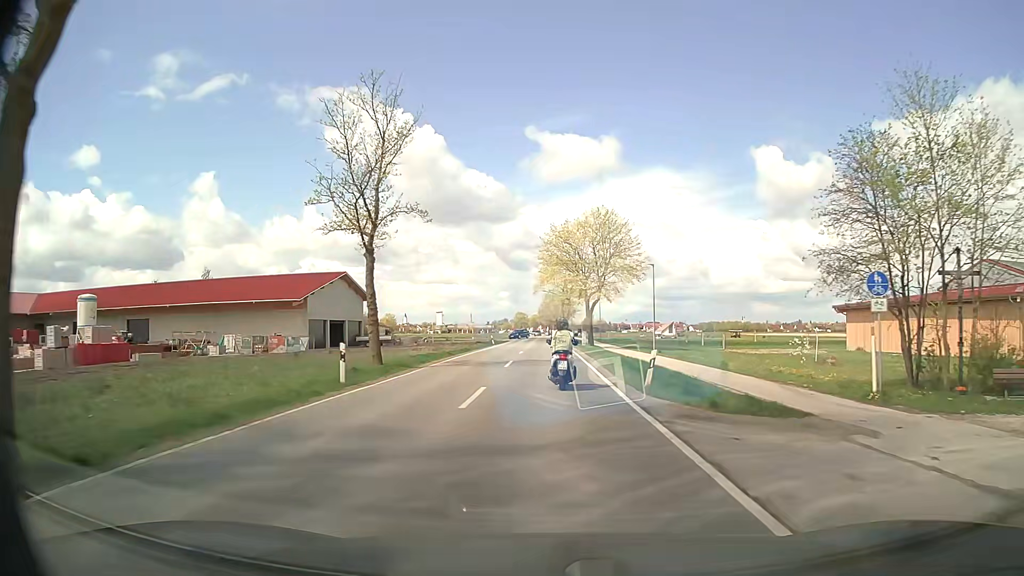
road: secondary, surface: asphalt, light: Day
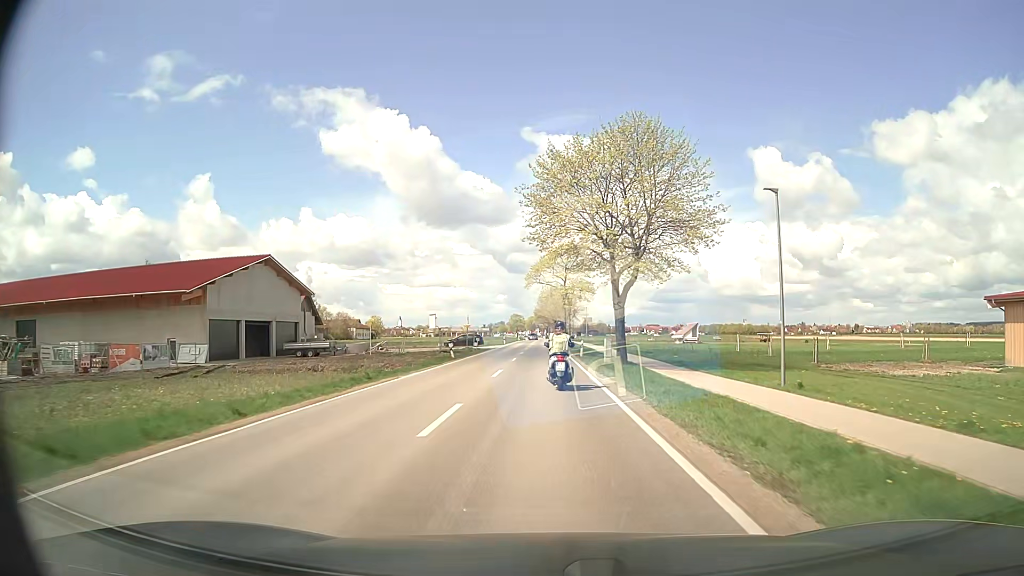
(+0.1, +26.8) m; 0°
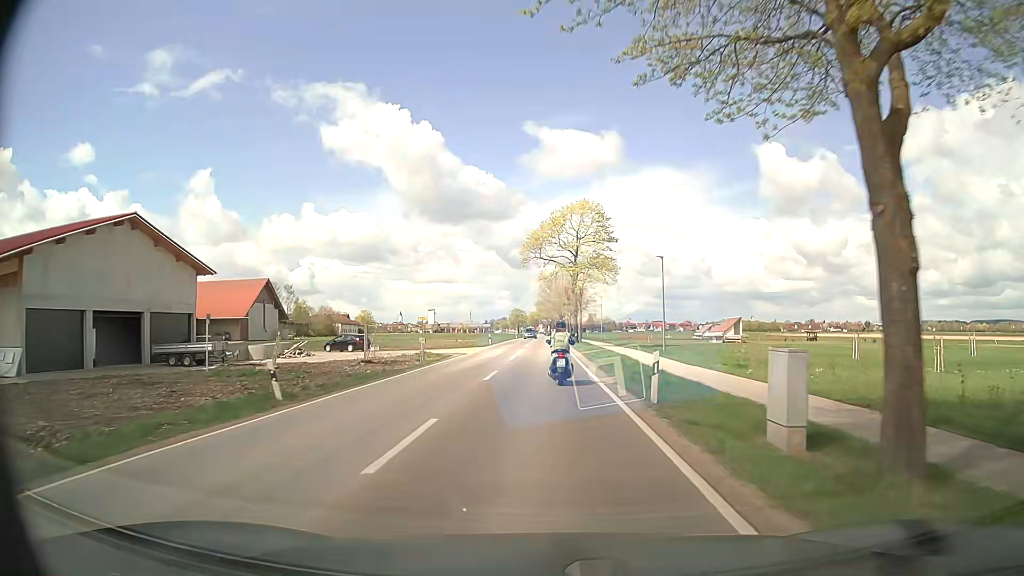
(0.0, +26.5) m; 0°
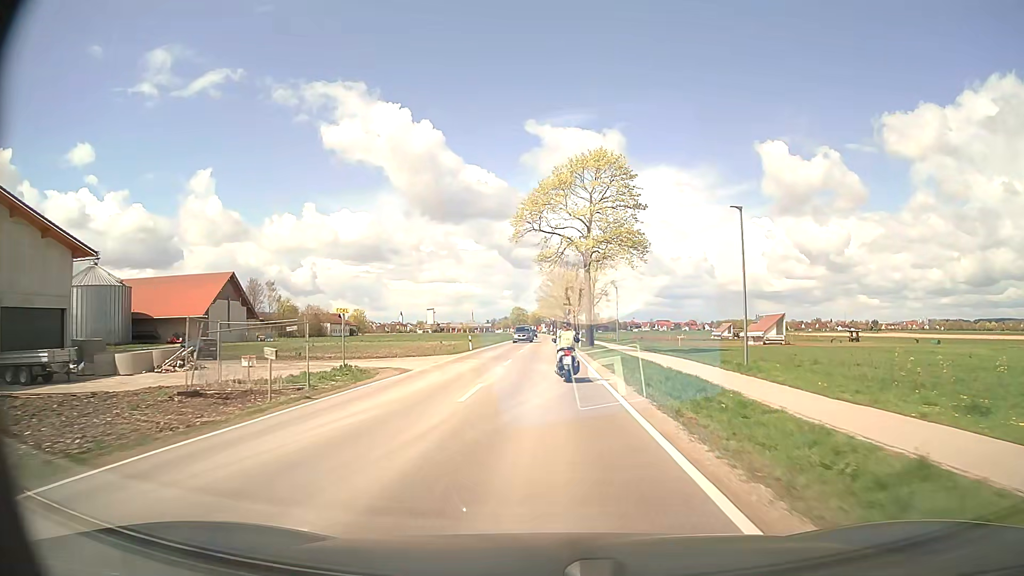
(0.0, +17.7) m; 0°
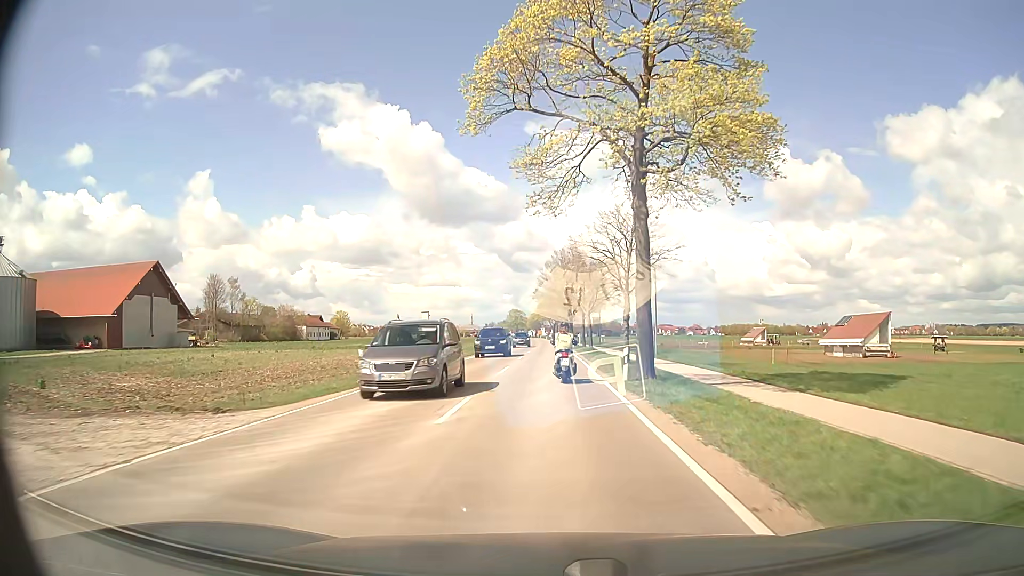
(0.0, +26.9) m; 0°
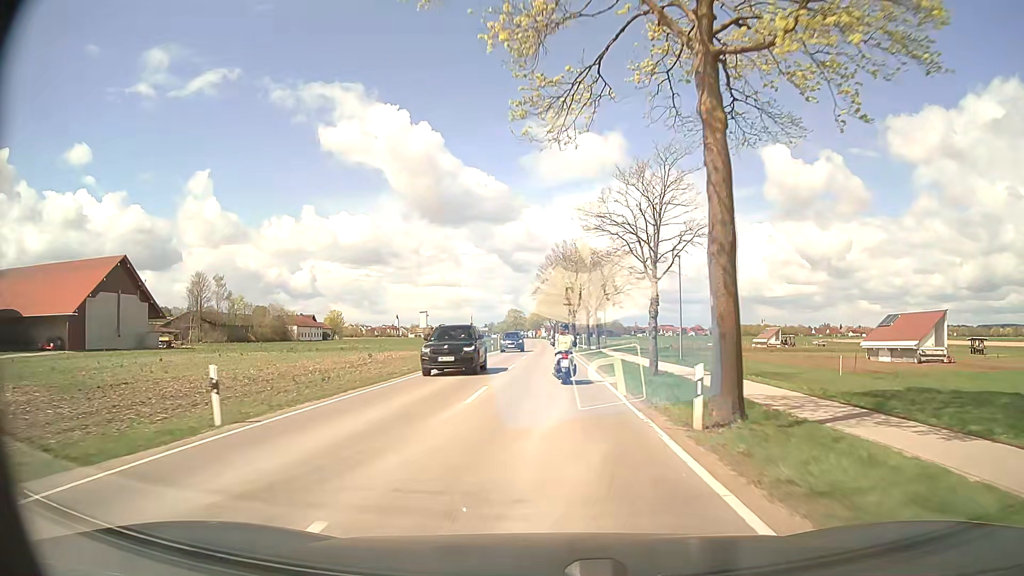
(0.0, +9.0) m; 0°
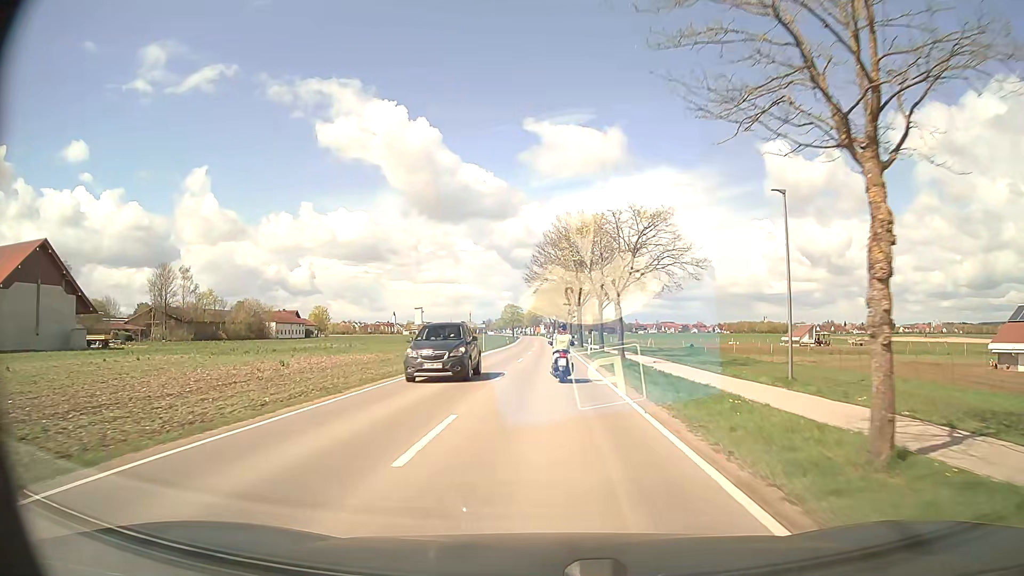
(0.0, +18.1) m; 0°
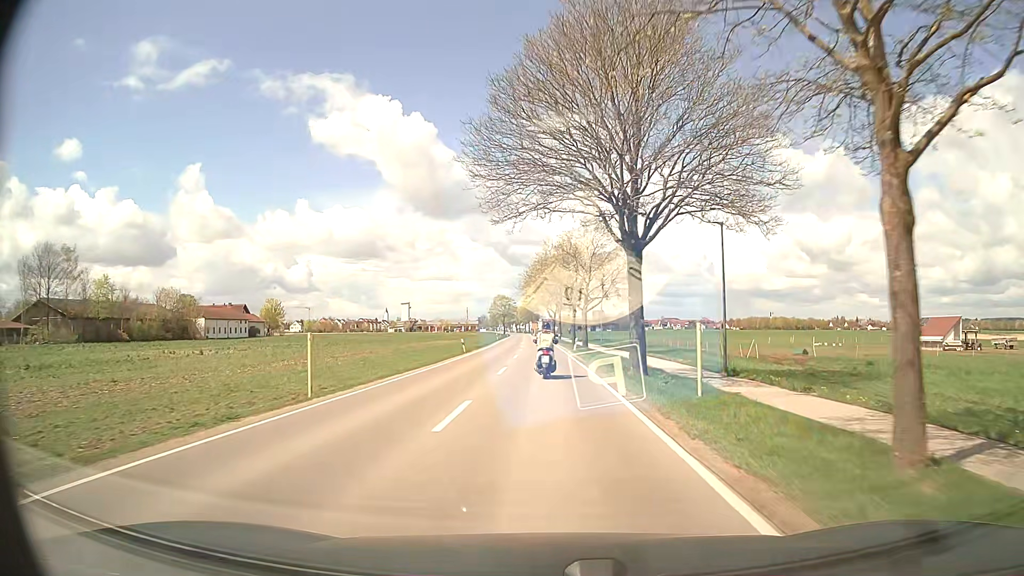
(+0.6, +45.8) m; 0°
(0, +10) (0, +20) (0, +30) (0, +40) (0, +50) (0, +60) (-1, +70) (-1, +80) (-1, +90) (-2, +100) m
